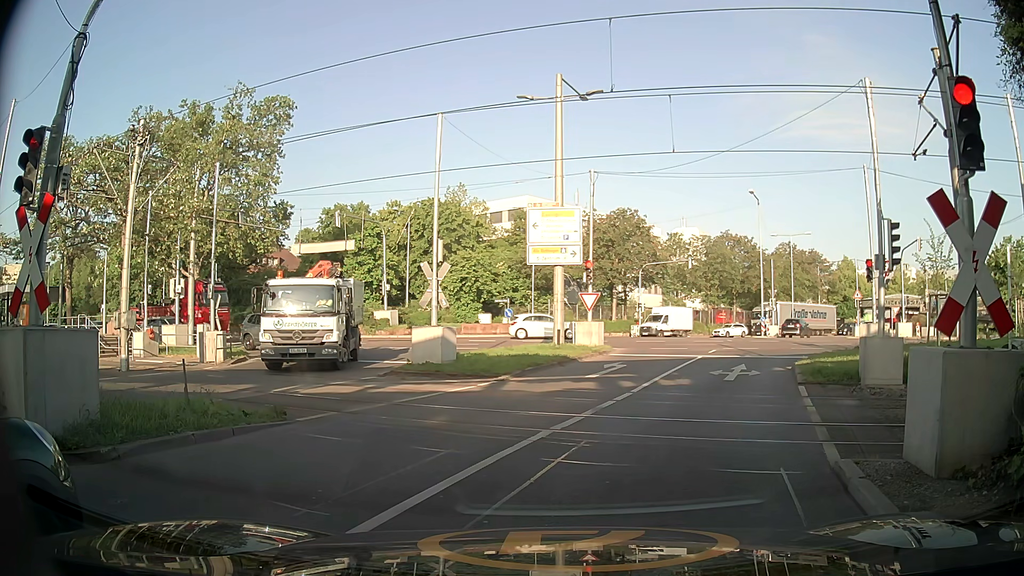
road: secondary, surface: asphalt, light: Day
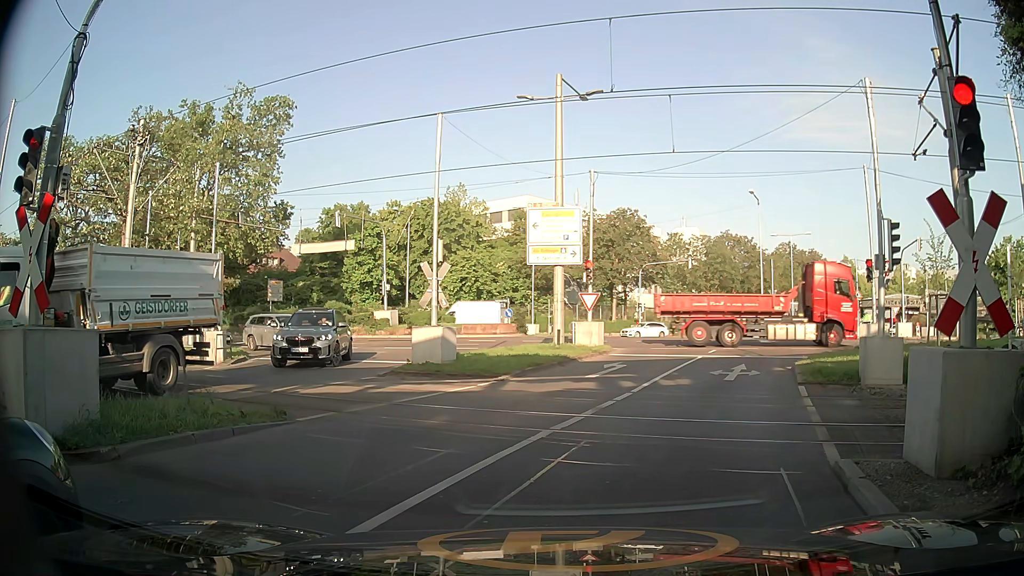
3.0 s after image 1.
(0.0, 0.0) m; 0°
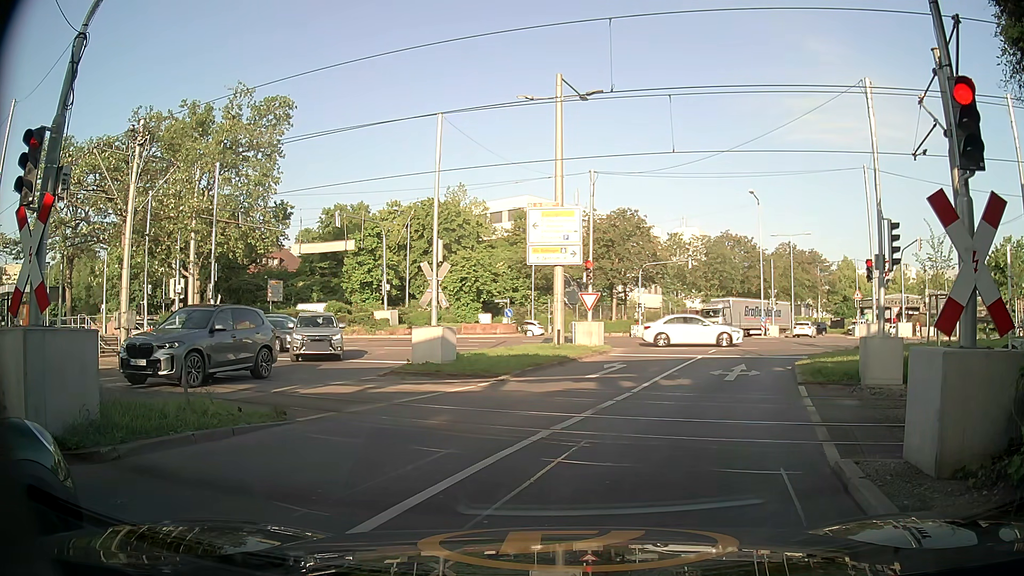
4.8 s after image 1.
(0.0, 0.0) m; 0°
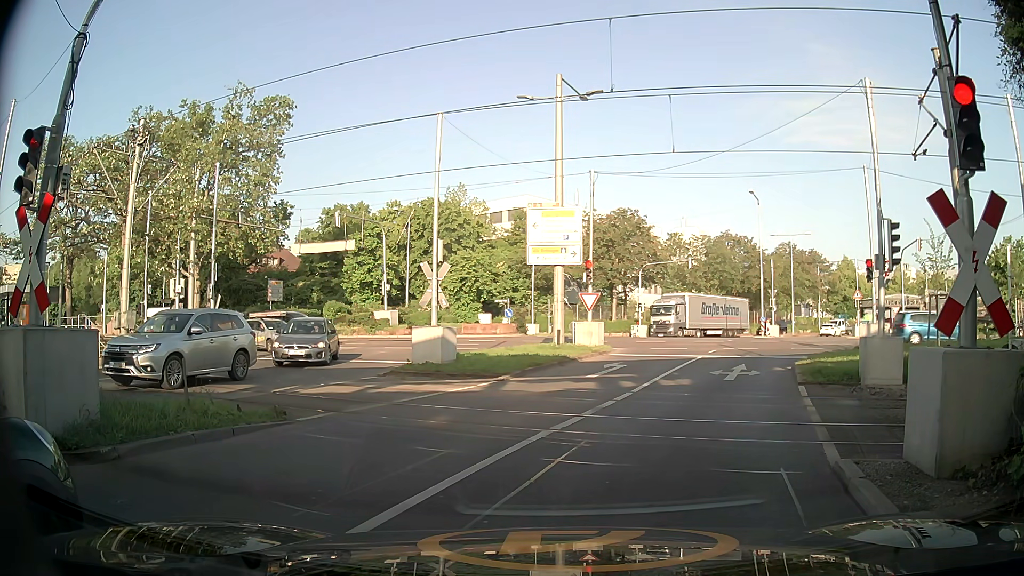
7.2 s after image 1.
(0.0, 0.0) m; 0°
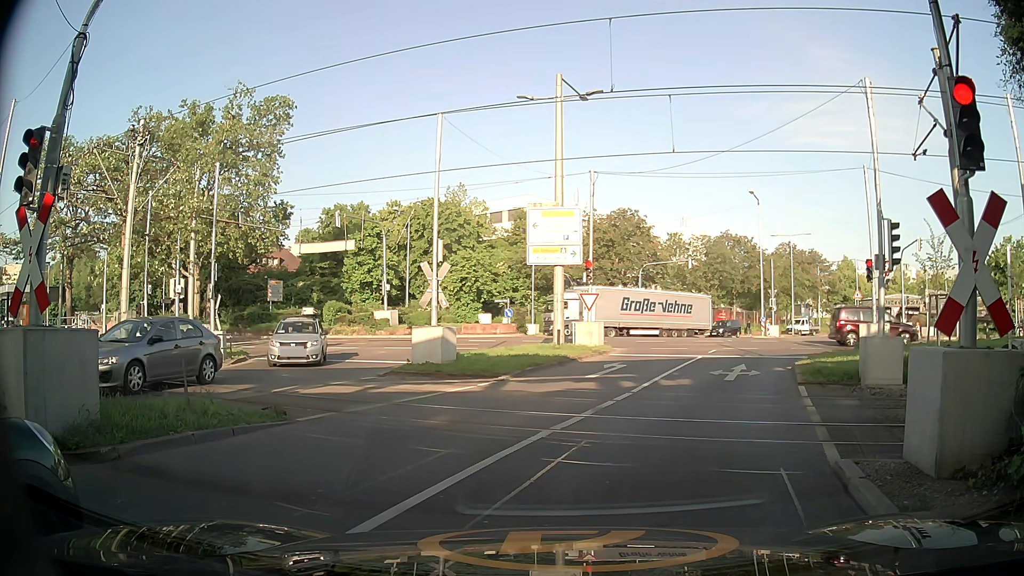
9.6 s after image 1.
(0.0, 0.0) m; 0°
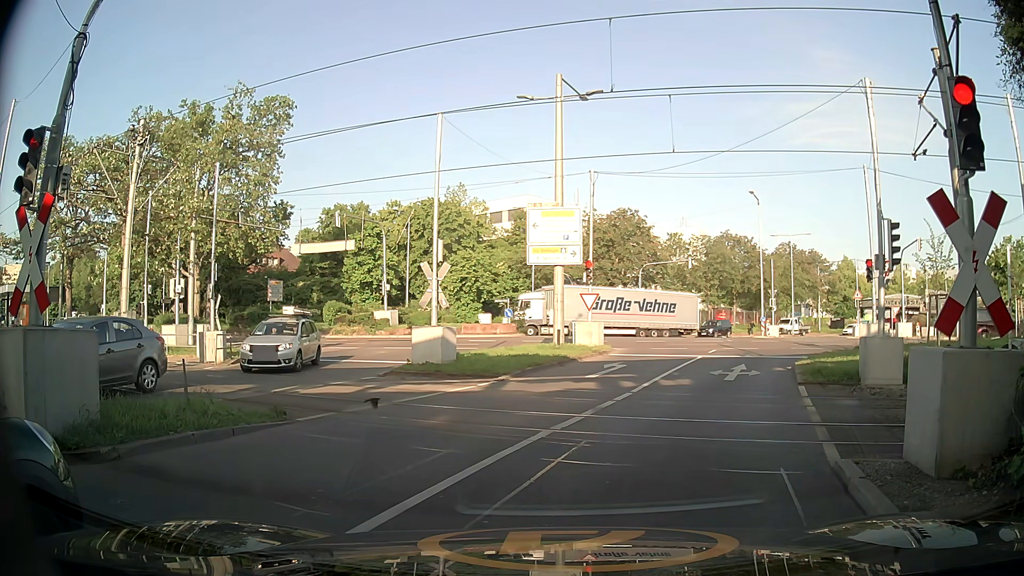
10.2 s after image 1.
(0.0, 0.0) m; 0°
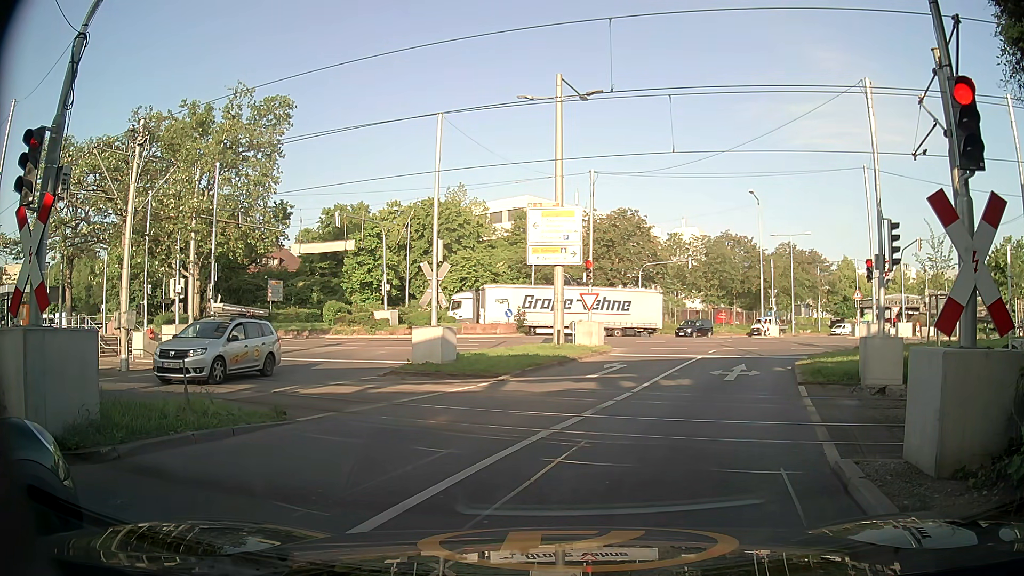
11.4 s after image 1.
(0.0, 0.0) m; 0°
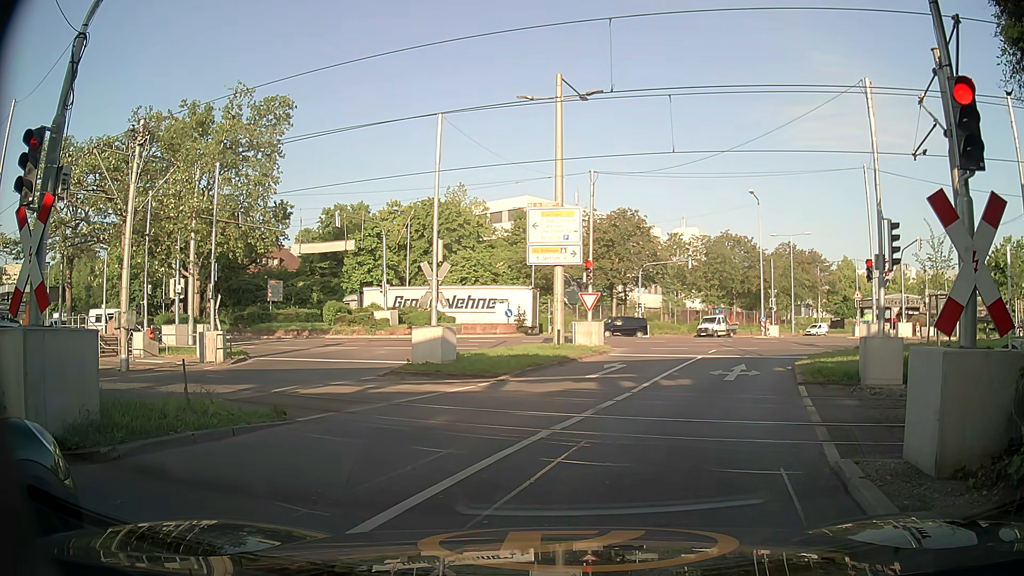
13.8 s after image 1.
(0.0, 0.0) m; 0°
